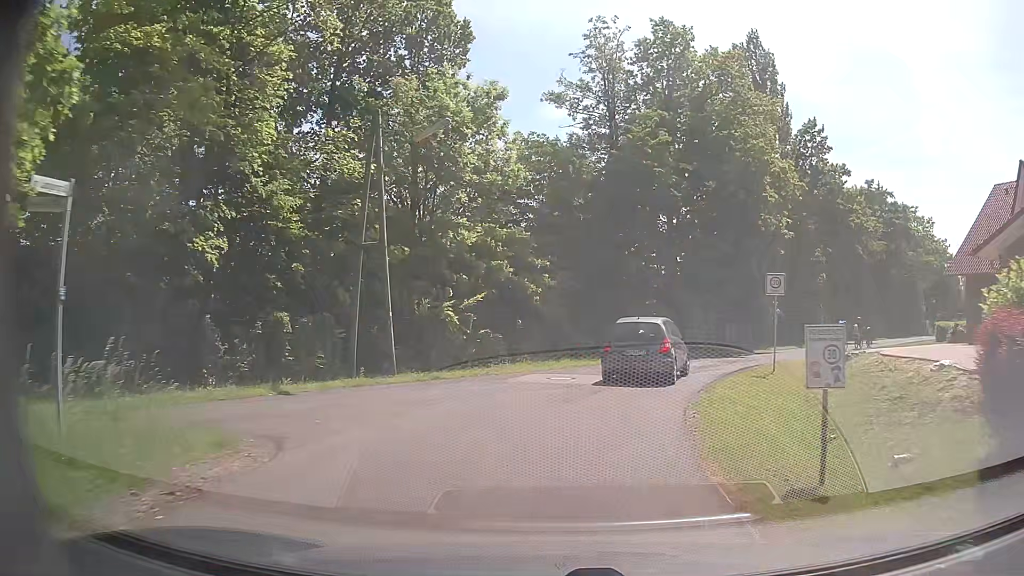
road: unclassified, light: Day
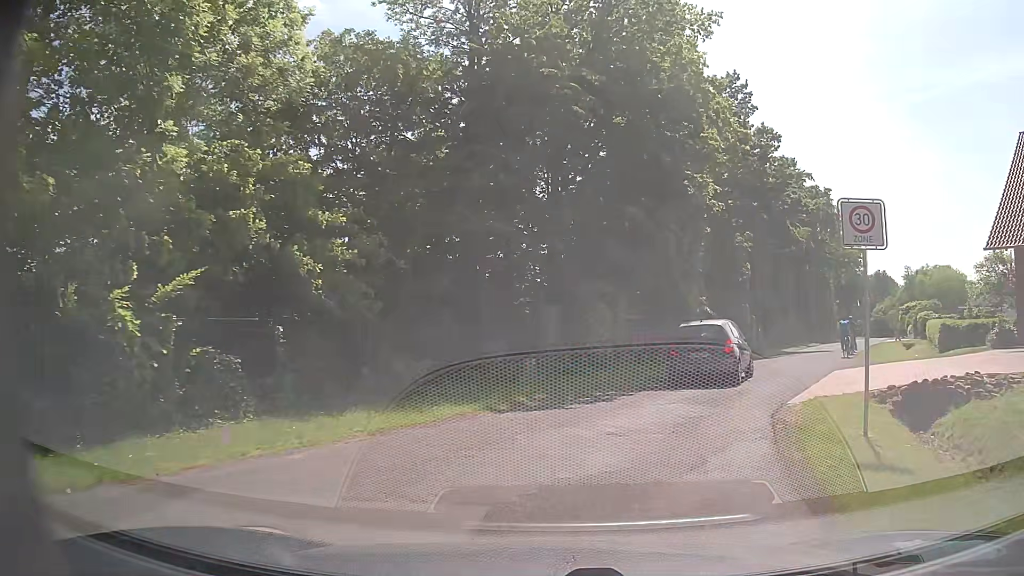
(+1.1, +13.3) m; +12°
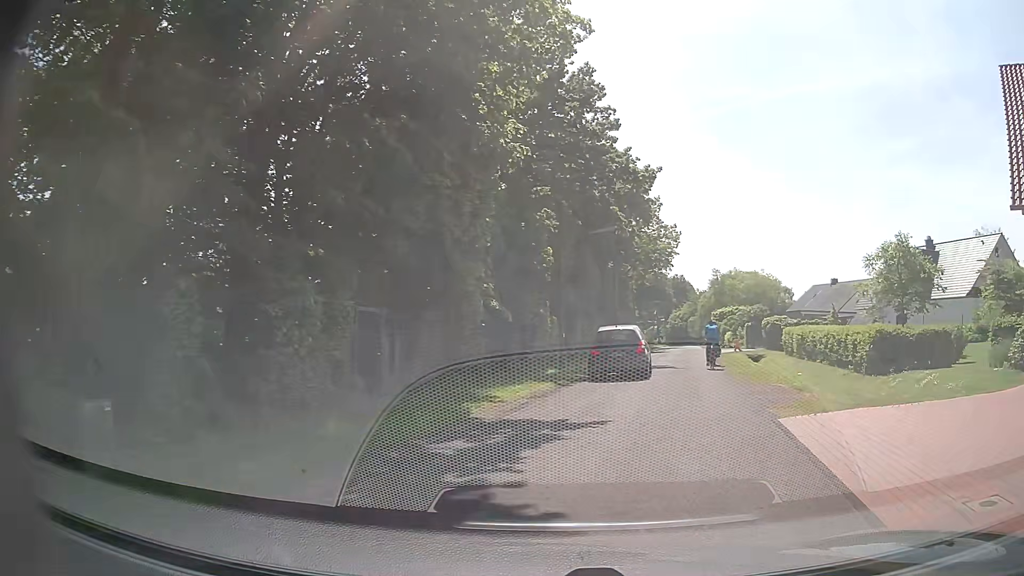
(+1.5, +11.4) m; +18°
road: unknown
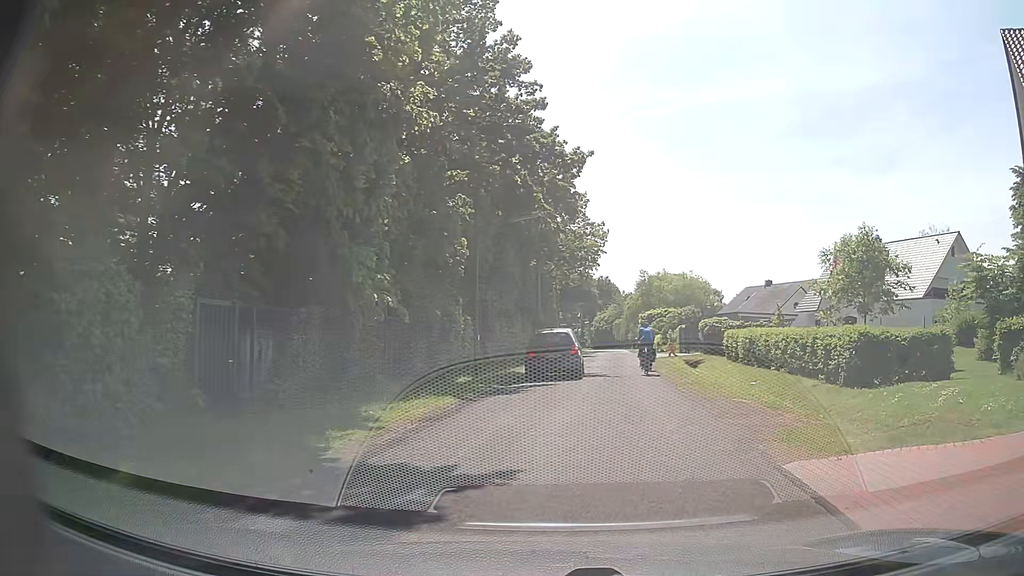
(+0.2, +3.9) m; +6°
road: residential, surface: asphalt
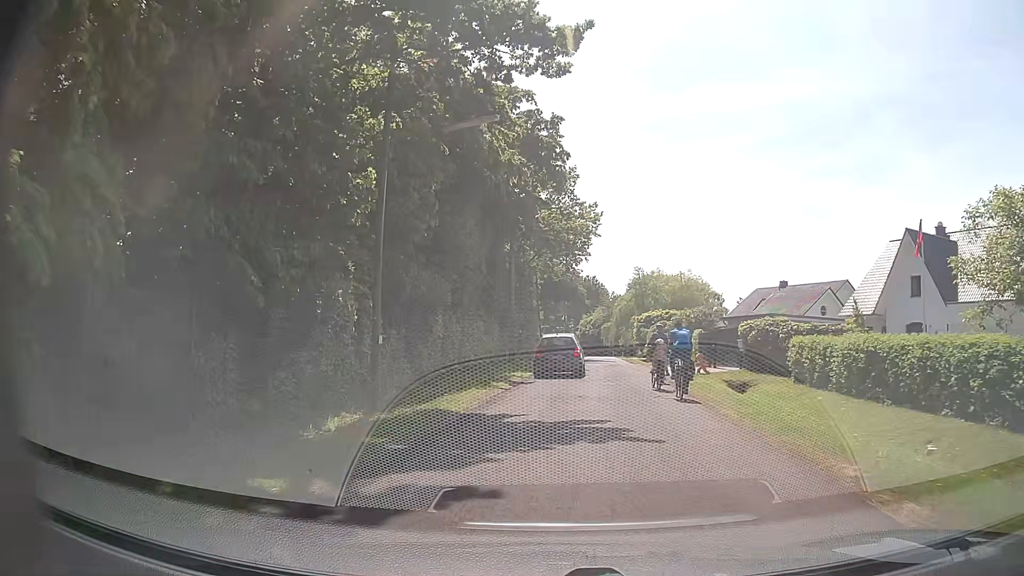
(+0.7, +13.1) m; +2°
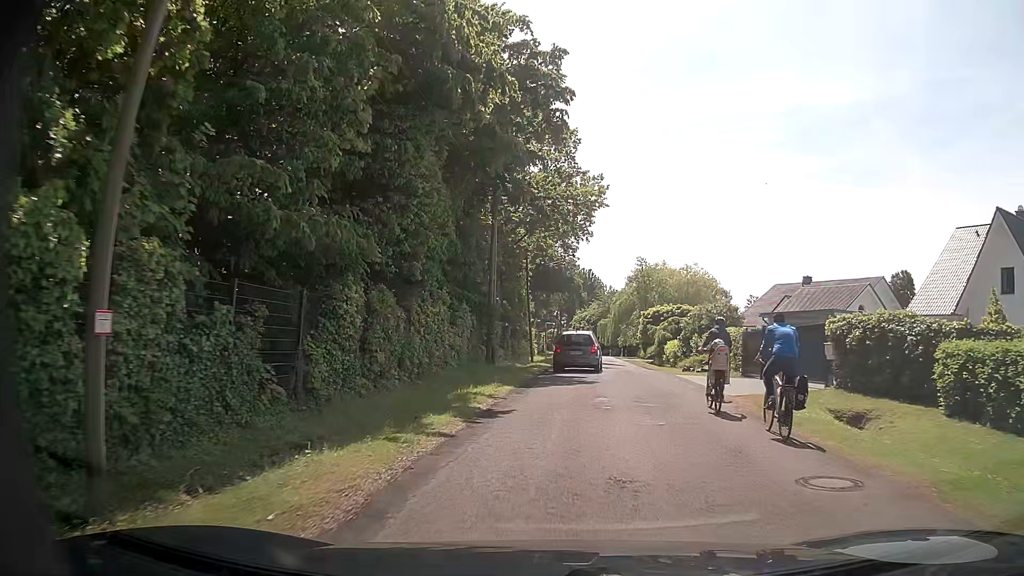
(0.0, +10.0) m; 0°
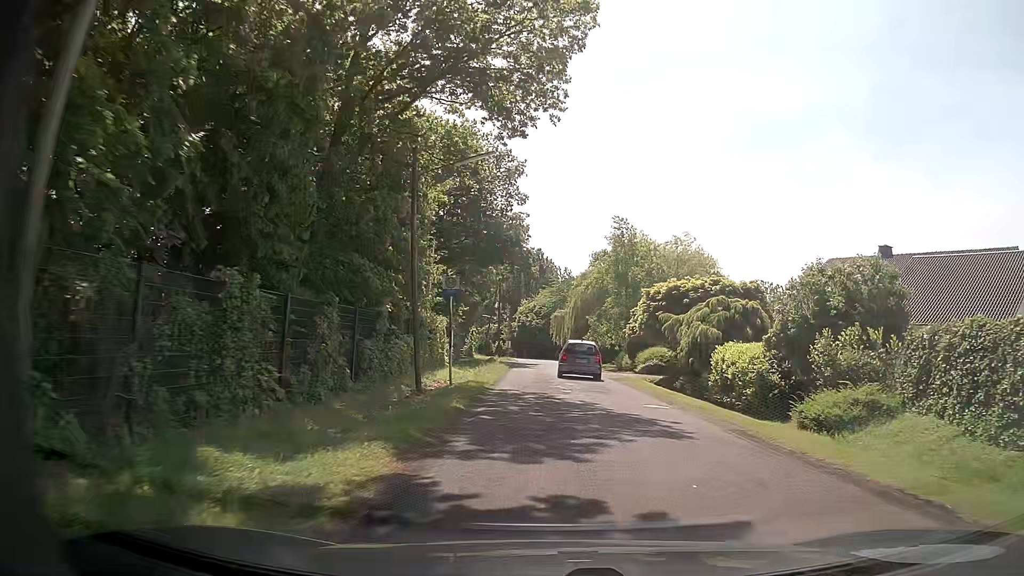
(+1.3, +27.5) m; +6°
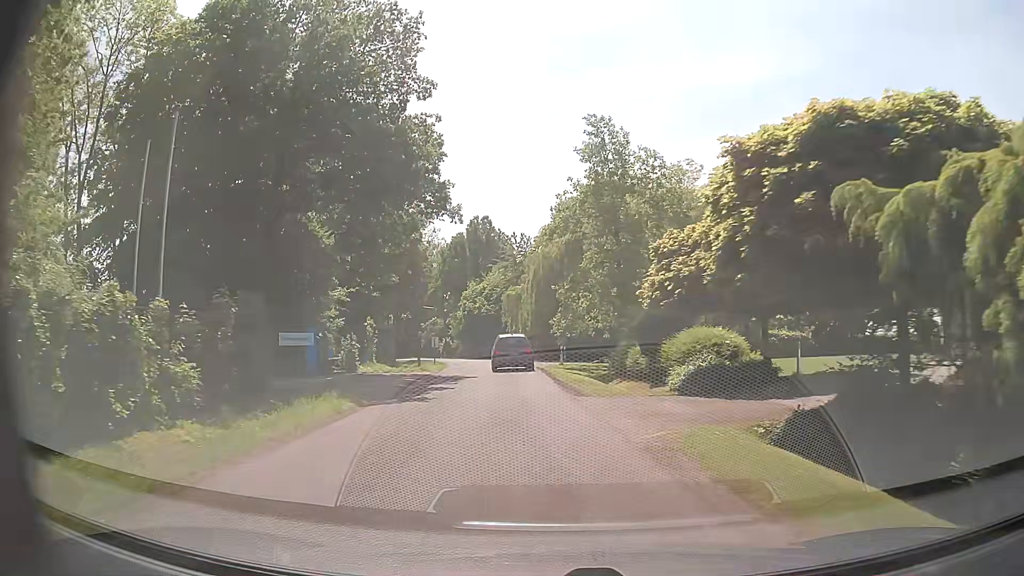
(+1.3, +22.8) m; +2°
(0, +10) (-1, +20) (-1, +30) (-2, +40) (-4, +50) (-6, +60) (-9, +69) (-13, +78) (-17, +87) (-22, +96) m
